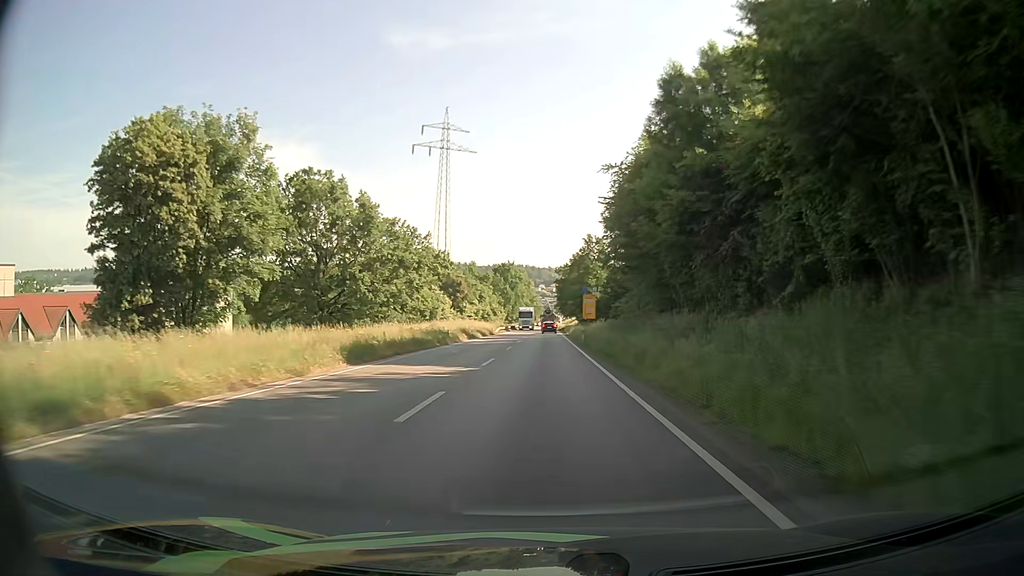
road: primary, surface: asphalt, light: Day
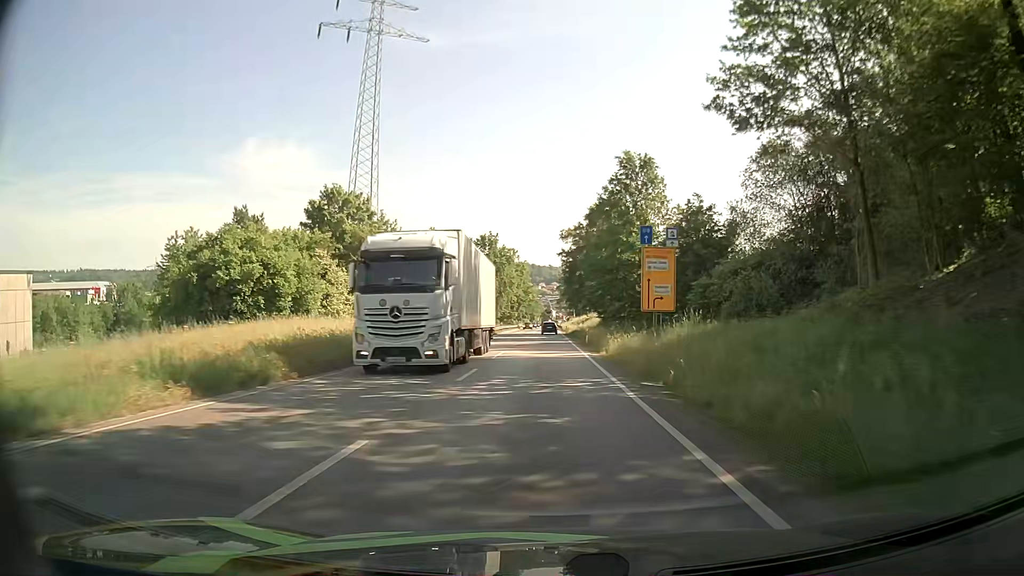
(+0.1, +53.4) m; 0°
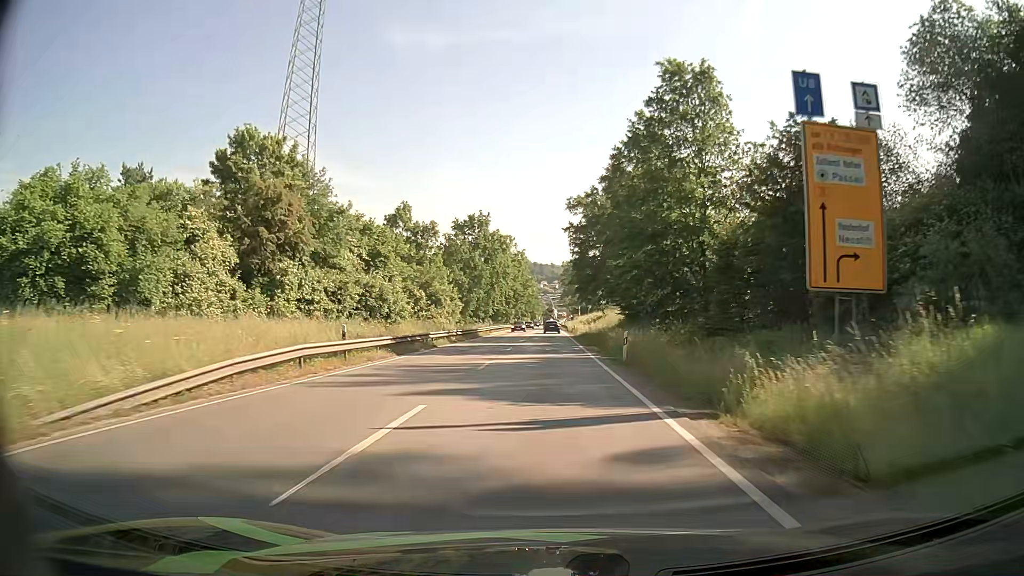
(0.0, +20.5) m; 0°
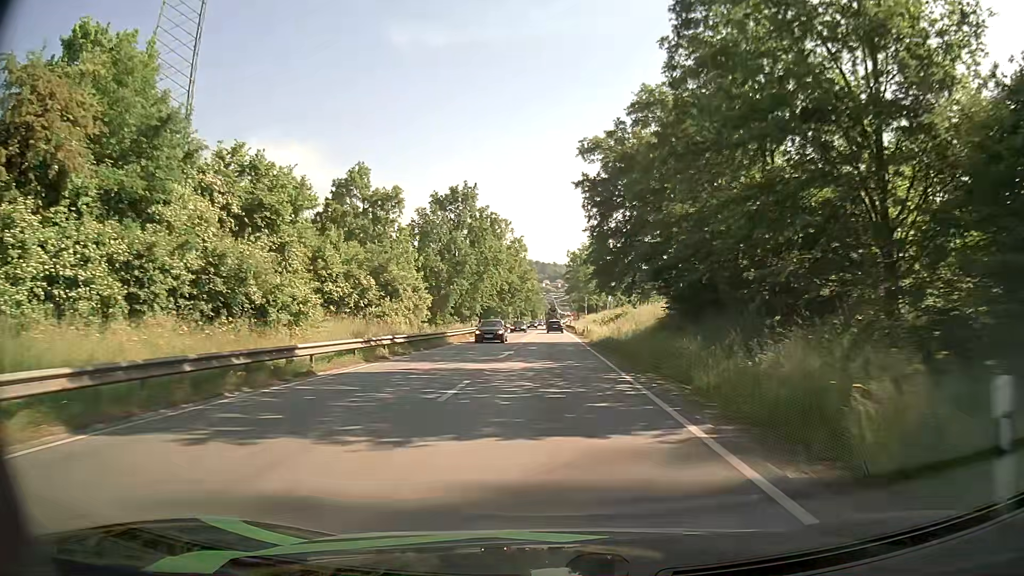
(-0.1, +19.6) m; -1°
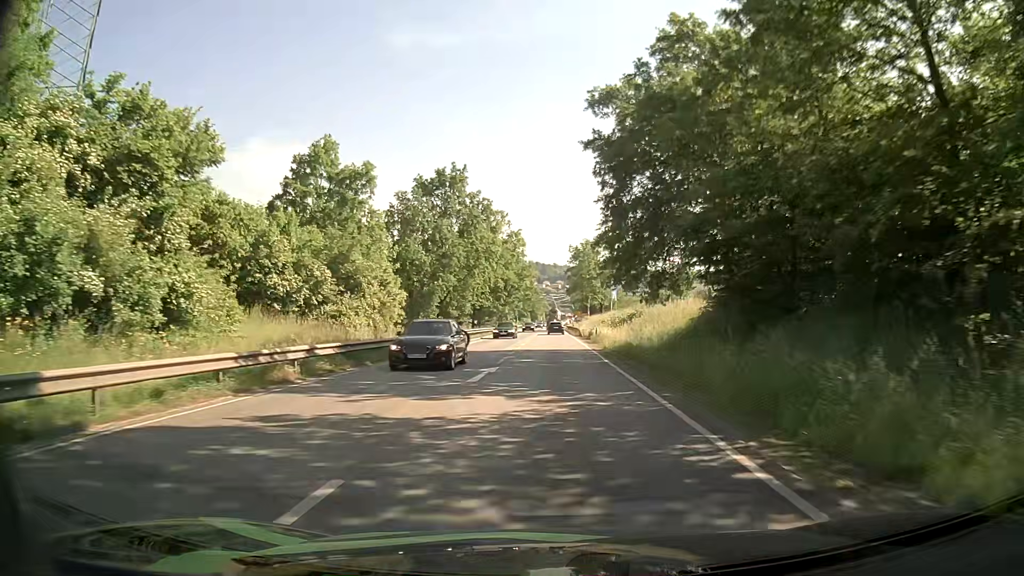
(0.0, +9.4) m; 0°
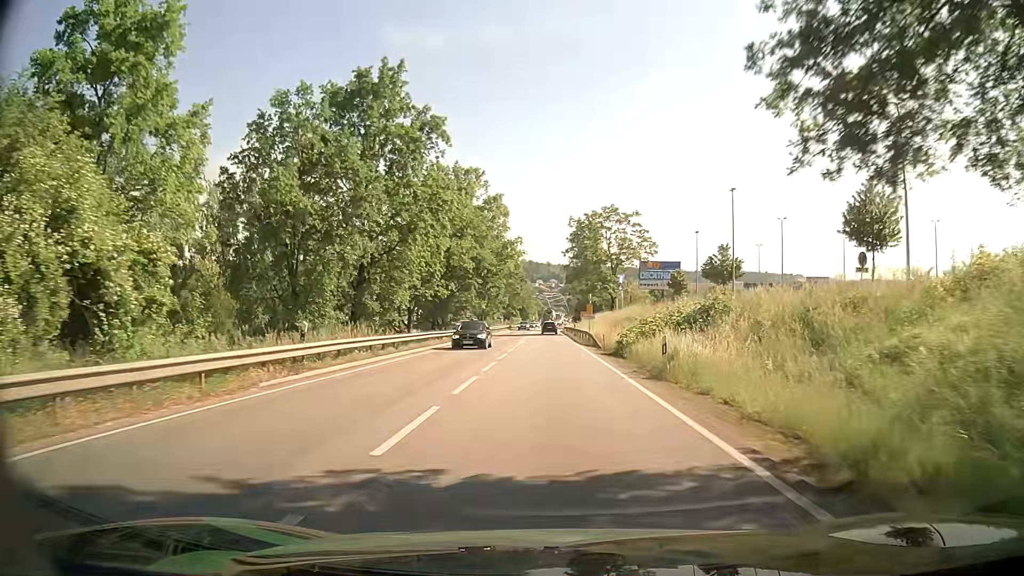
(+0.2, +26.8) m; 0°
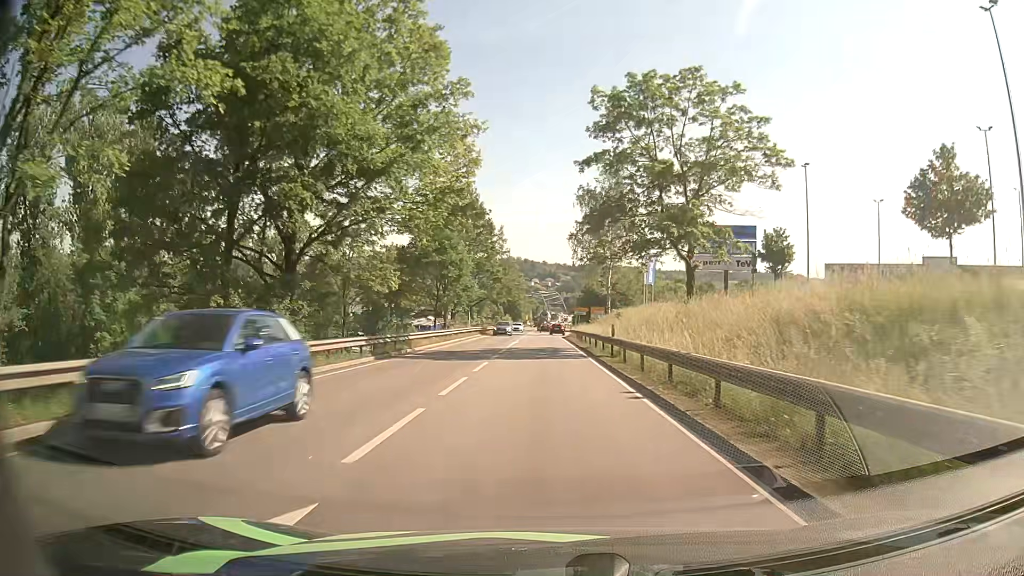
(+0.4, +42.3) m; +1°
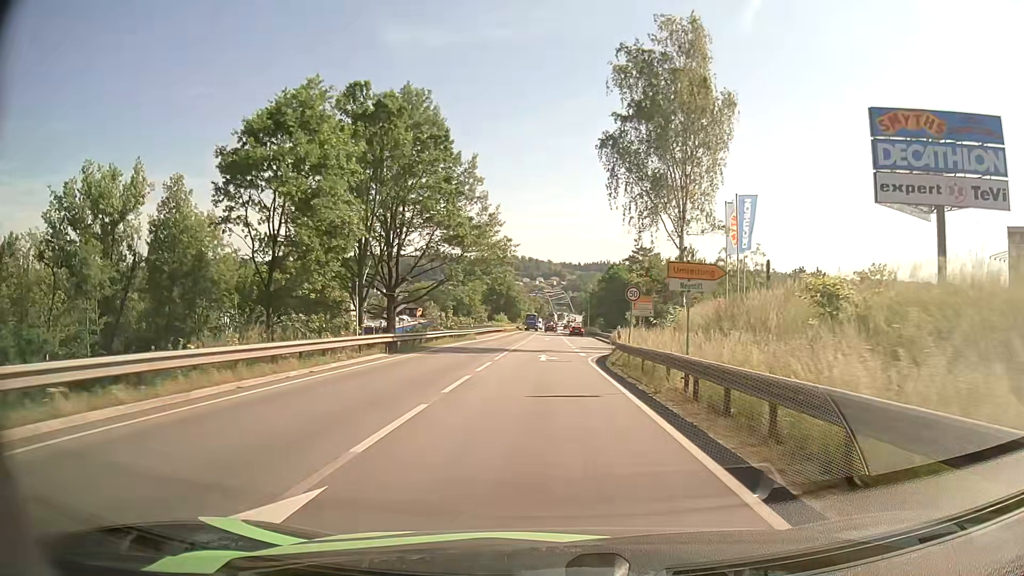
(-0.3, +41.0) m; -1°
(0, +10) (0, +20) (+1, +30) (+2, +40) (+3, +50) (+4, +60) (+4, +70) (+4, +80) (+4, +90) (+4, +100) m
